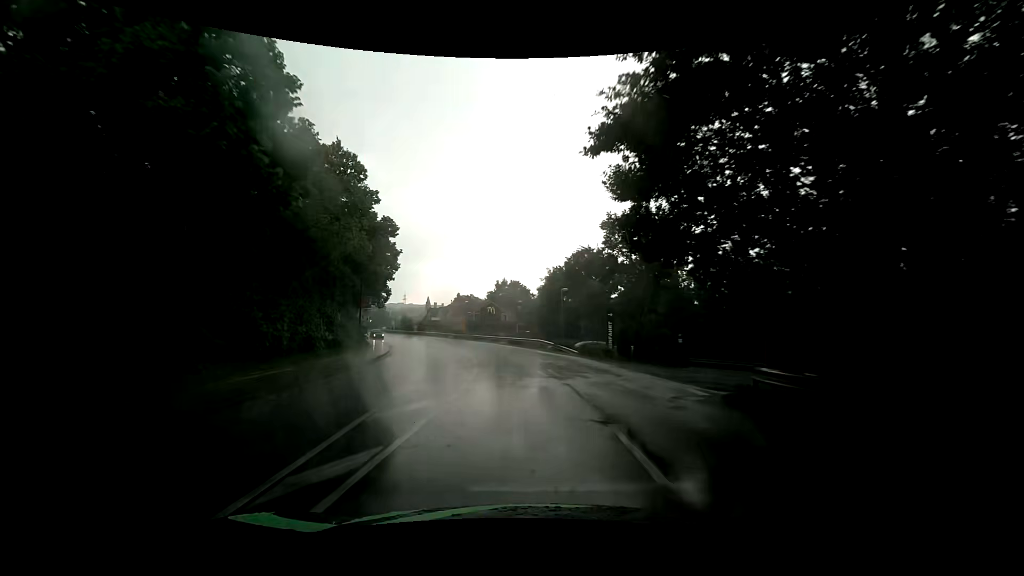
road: tertiary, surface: asphalt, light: Day
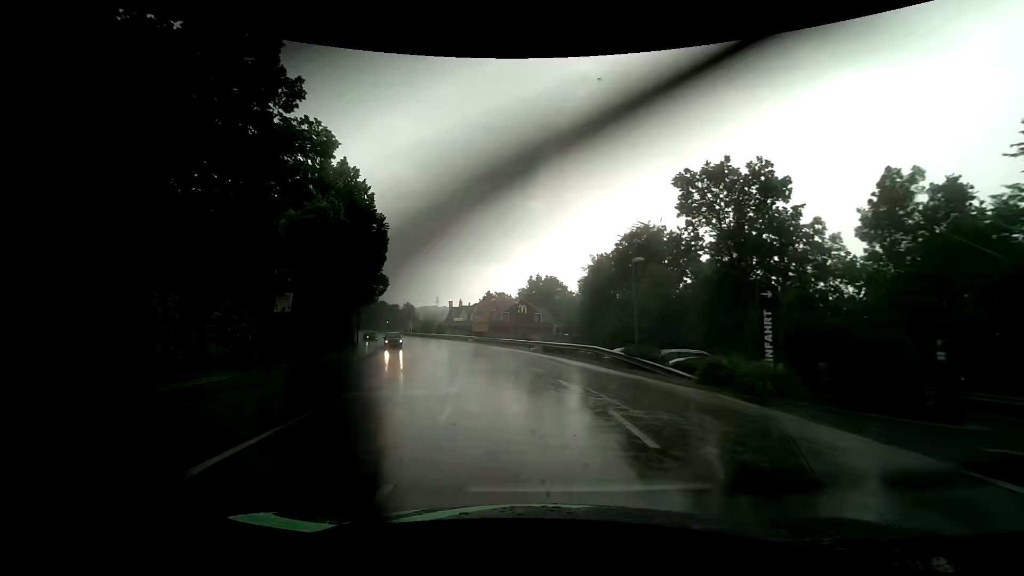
(-0.6, +16.4) m; -5°
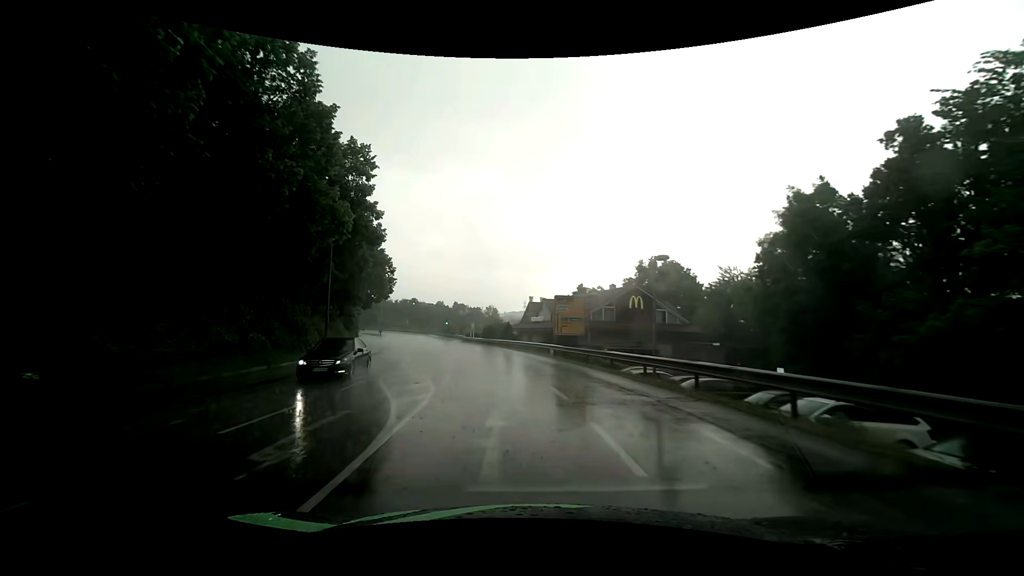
(-2.4, +30.6) m; -10°
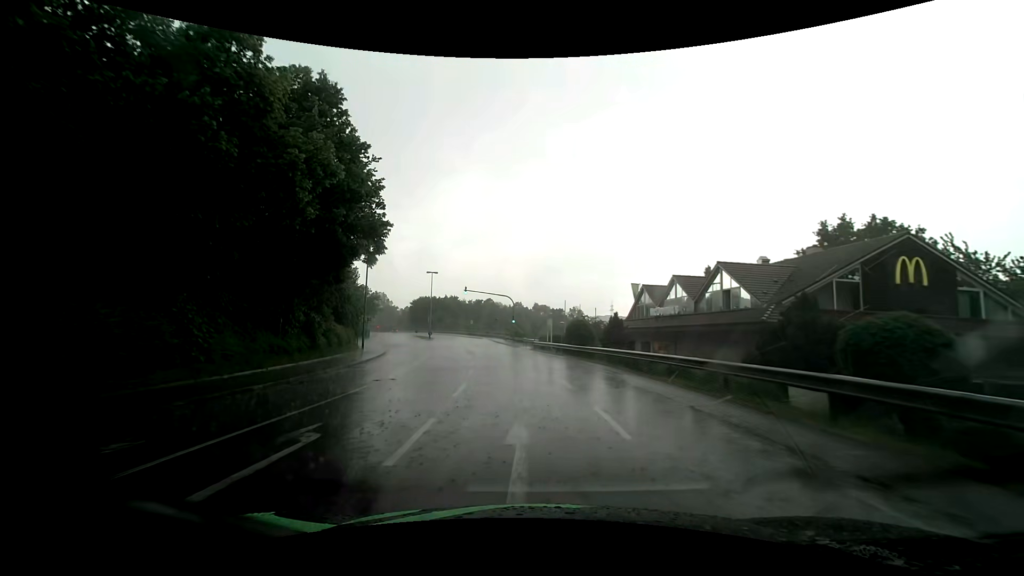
(-2.4, +27.5) m; -10°
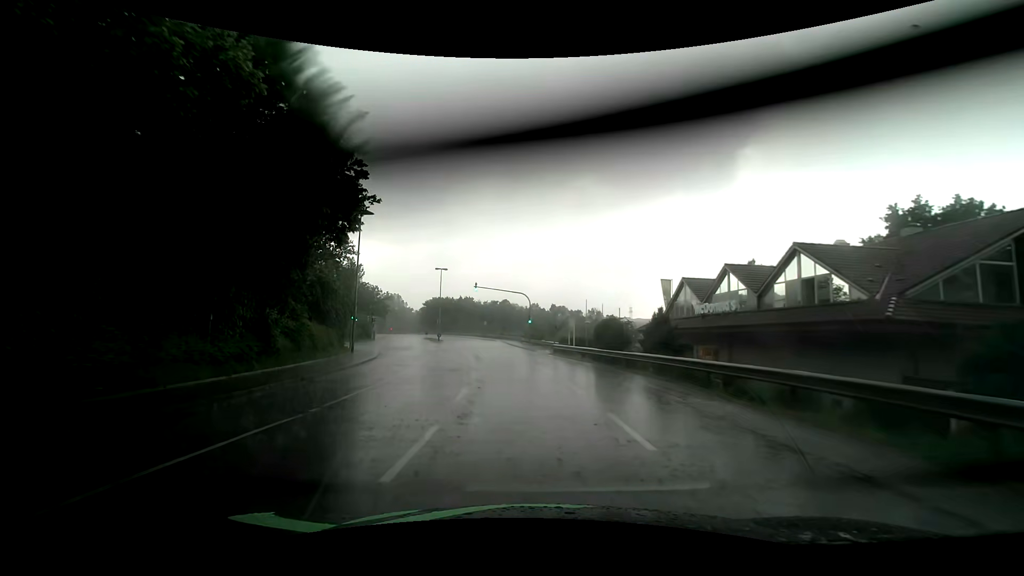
(-0.1, +6.5) m; -2°
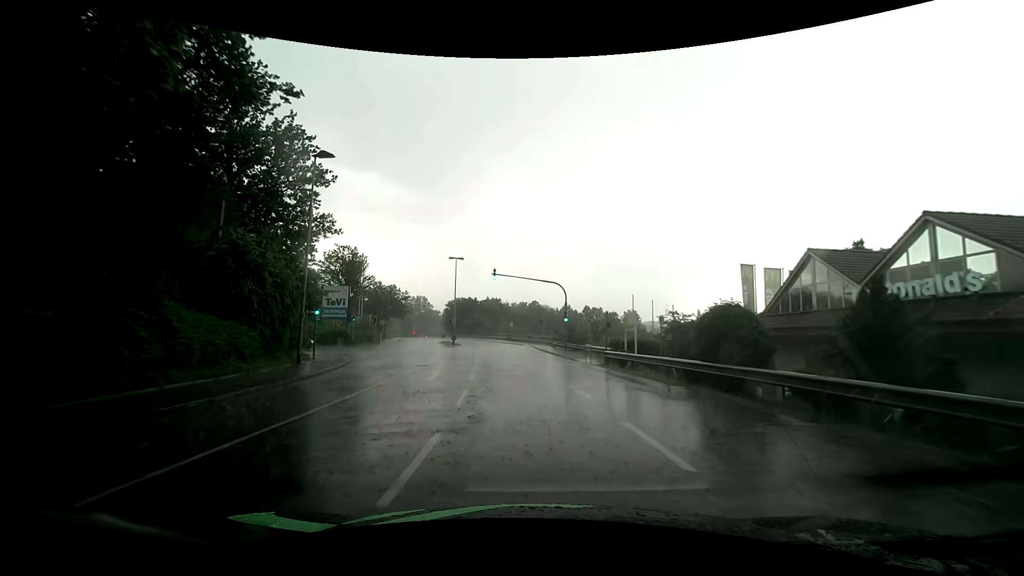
(-0.4, +12.6) m; -3°
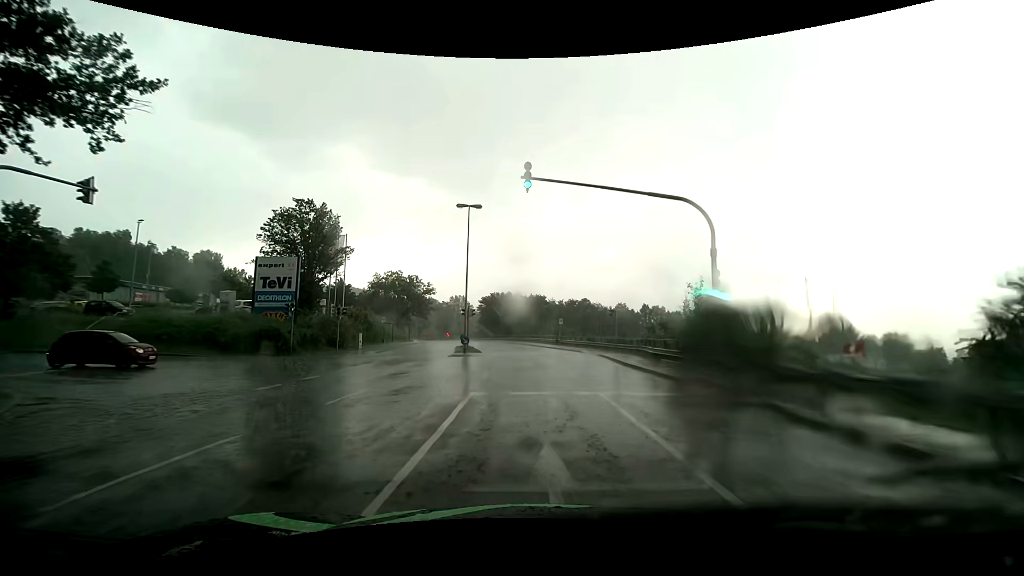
(-1.3, +24.3) m; -5°
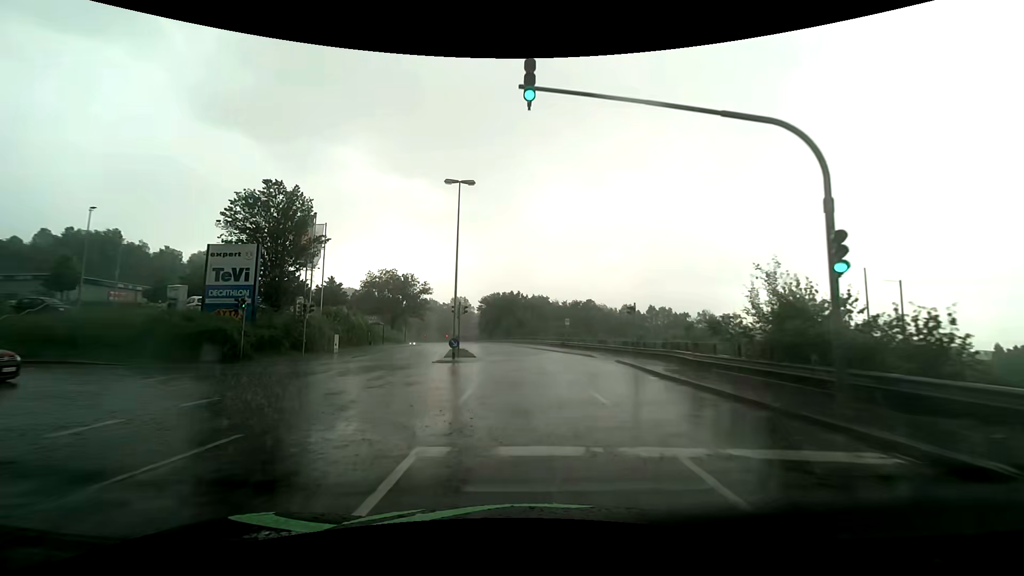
(0.0, +5.9) m; 0°
(0, +10) (0, +20) (-1, +30) (-3, +40) (-5, +50) (-7, +59) (-9, +69) (-11, +79) (-13, +89) (-16, +98) m
